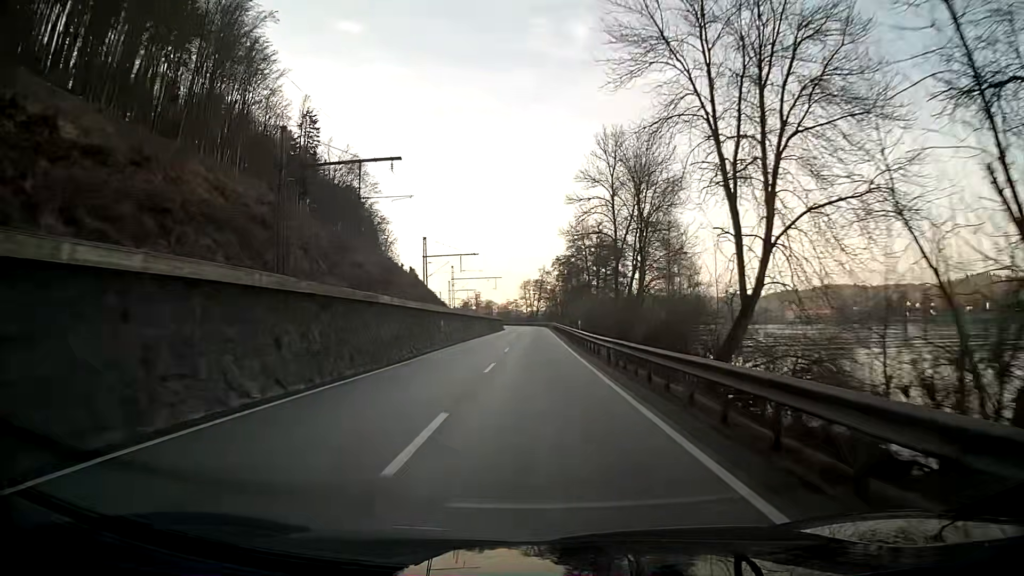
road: primary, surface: asphalt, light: Day
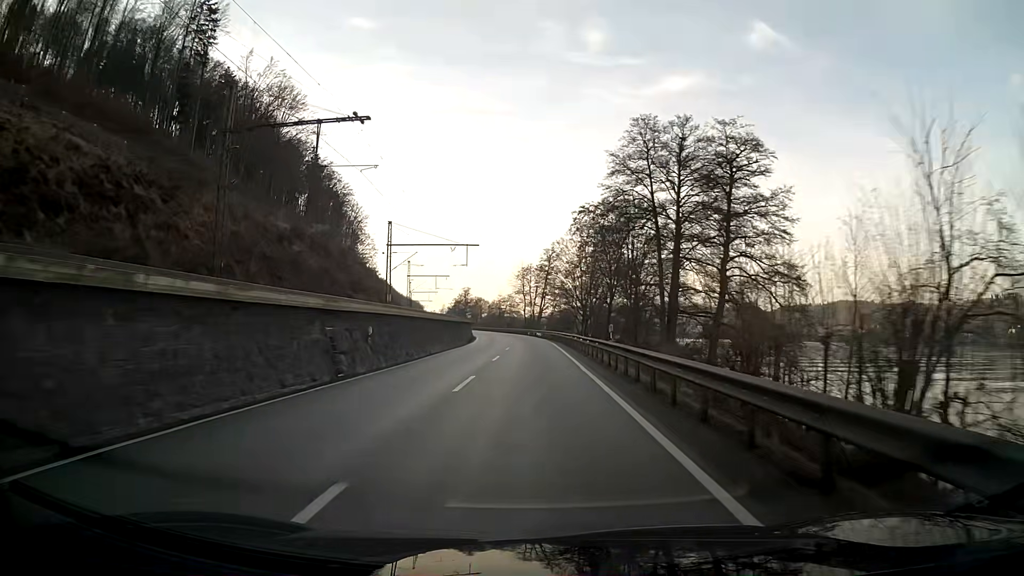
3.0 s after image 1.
(+0.2, +64.2) m; 0°
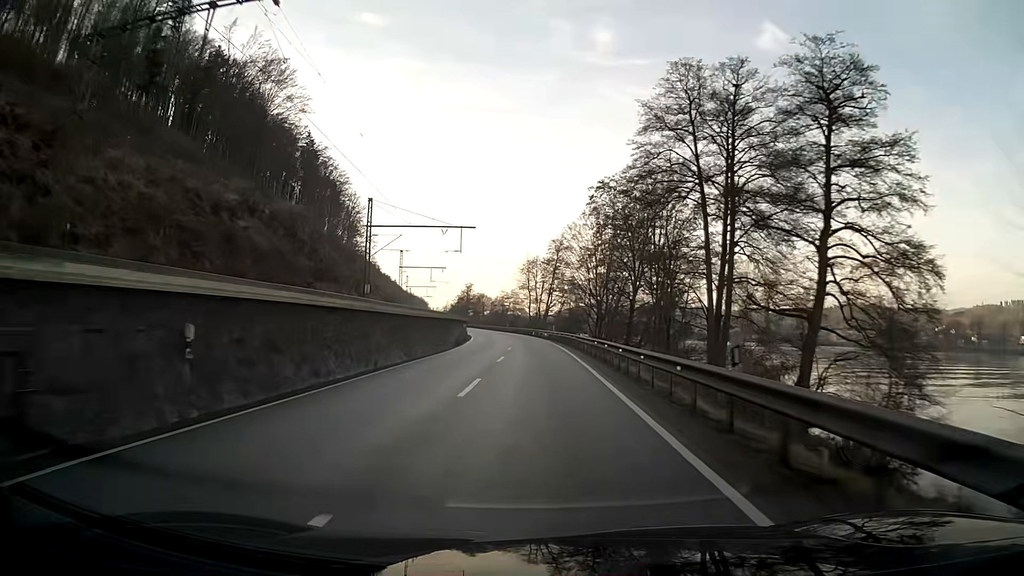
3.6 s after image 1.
(0.0, +12.8) m; 0°
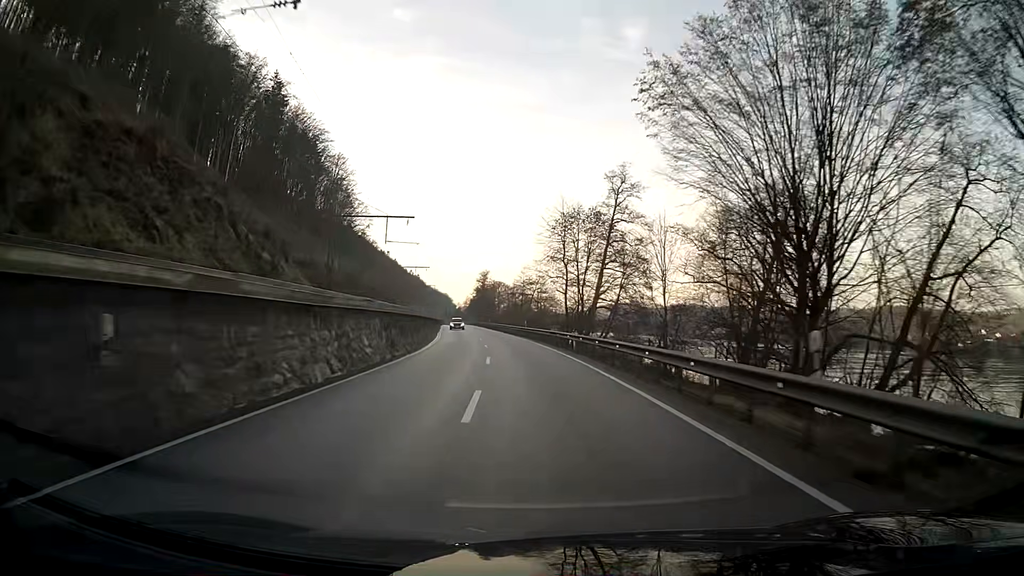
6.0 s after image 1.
(-1.1, +51.4) m; -3°
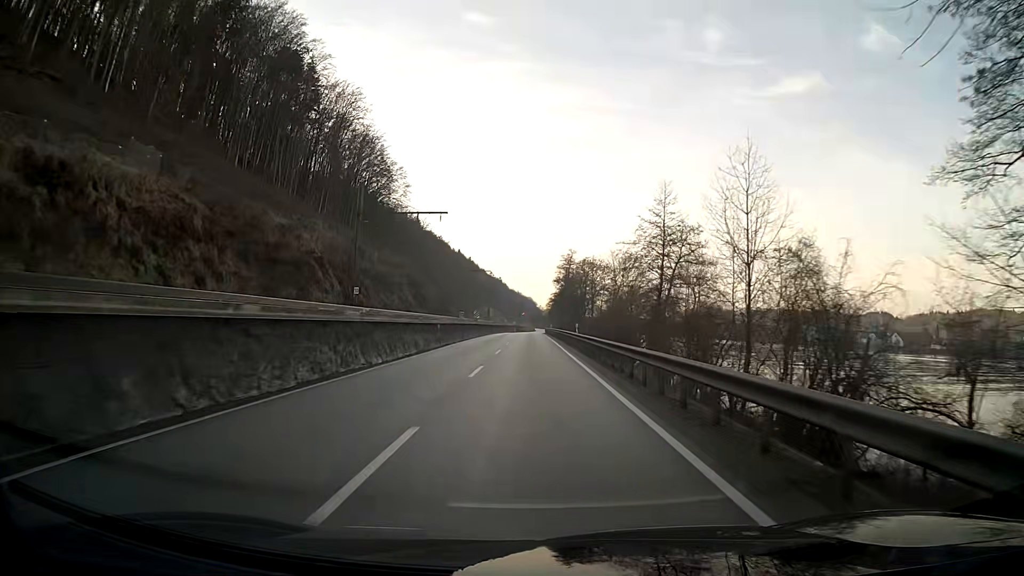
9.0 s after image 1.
(-4.1, +64.2) m; -6°
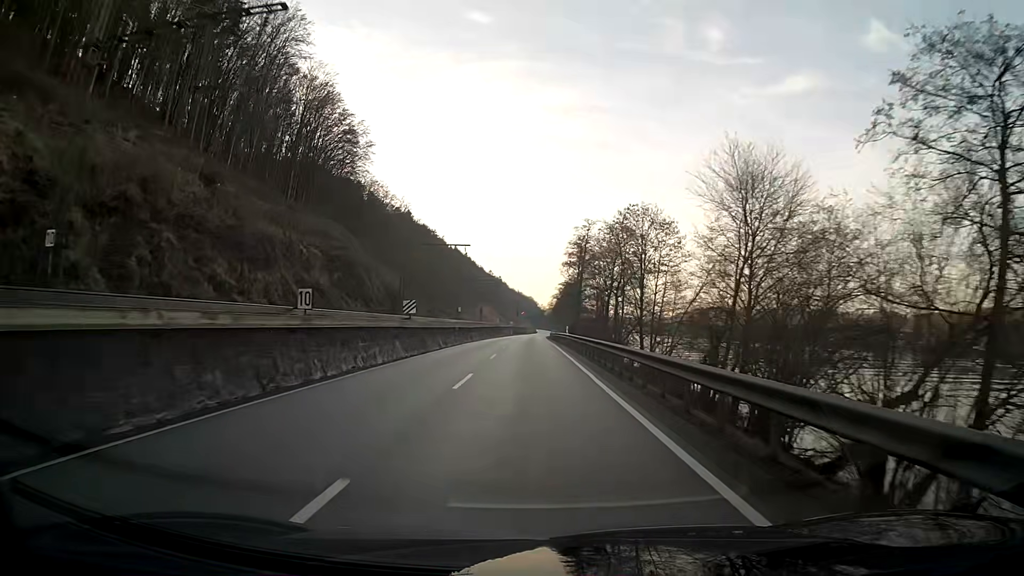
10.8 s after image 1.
(-0.1, +38.7) m; 0°
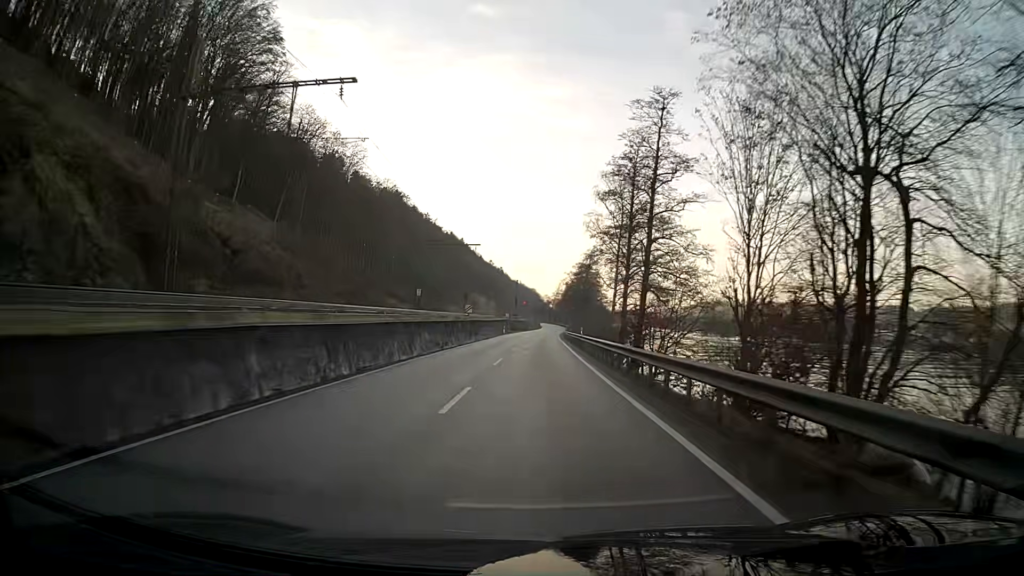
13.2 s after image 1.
(-0.2, +51.6) m; 0°
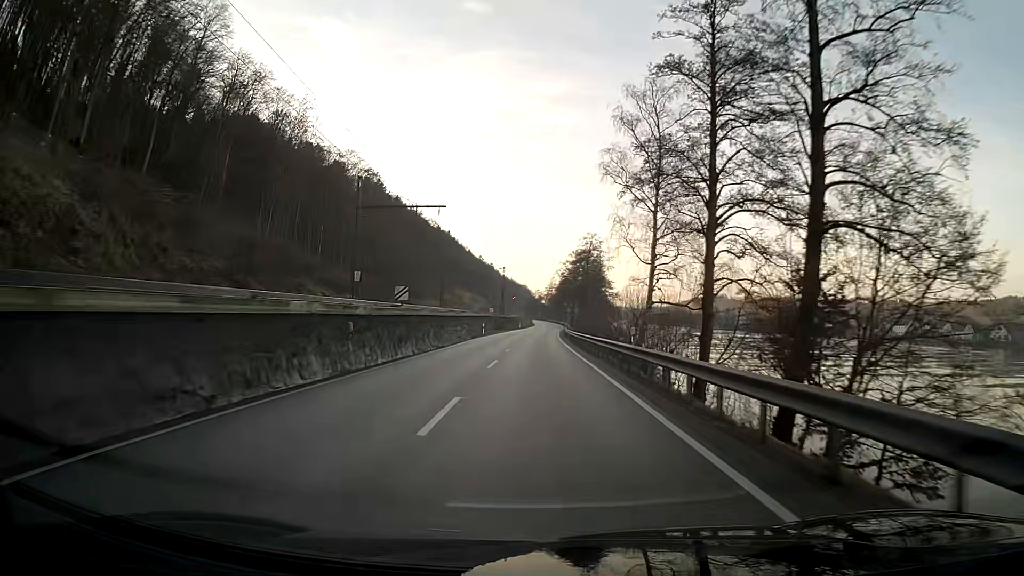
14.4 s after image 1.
(+0.1, +25.9) m; +1°
